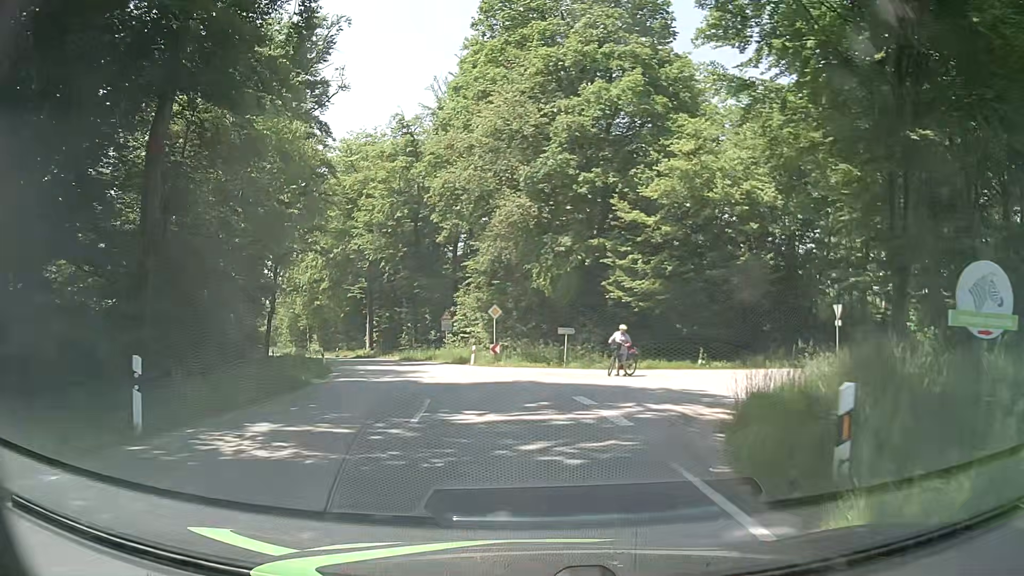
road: tertiary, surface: asphalt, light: Day
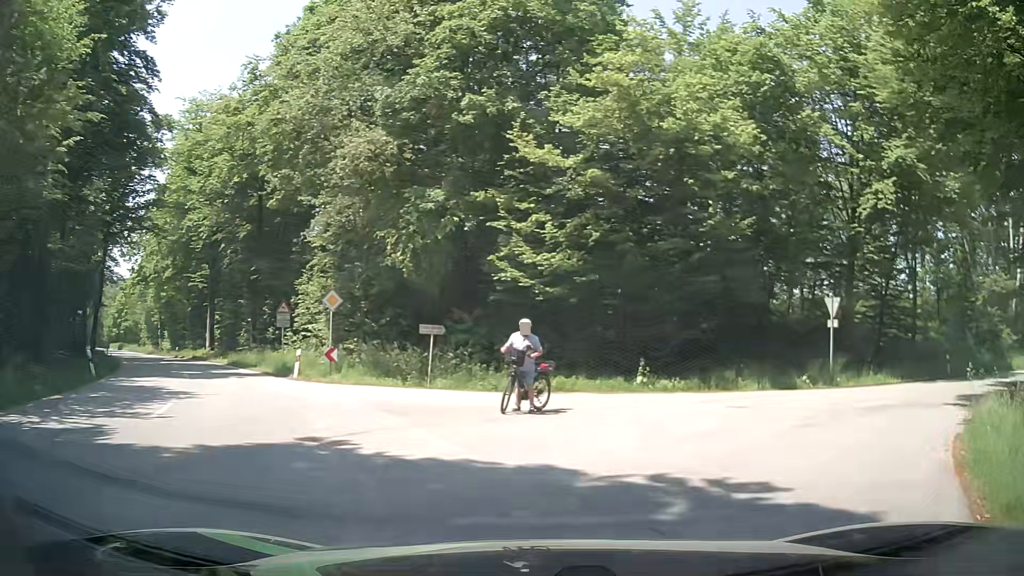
(+0.6, +11.1) m; +10°
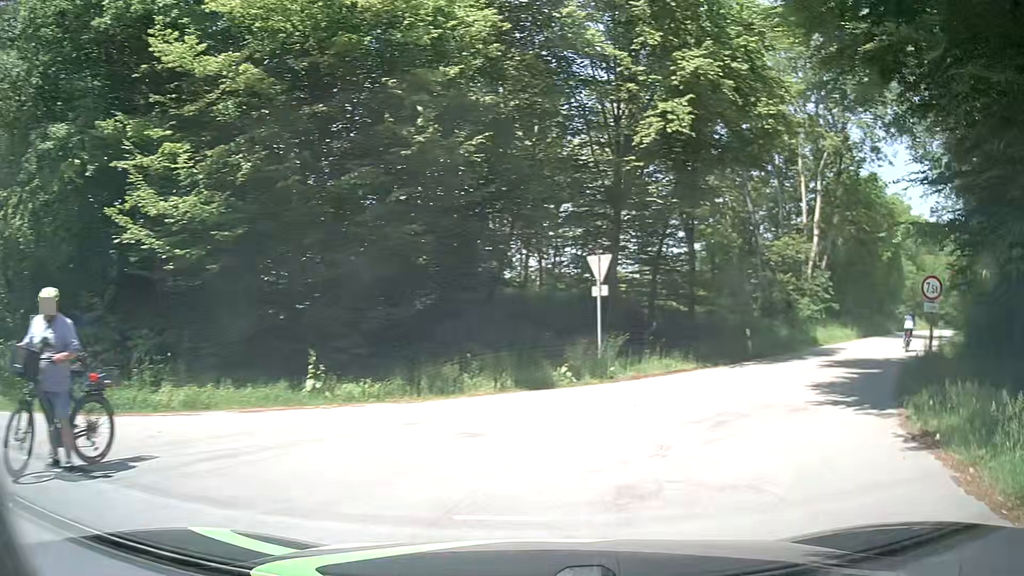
(+1.5, +7.1) m; +21°
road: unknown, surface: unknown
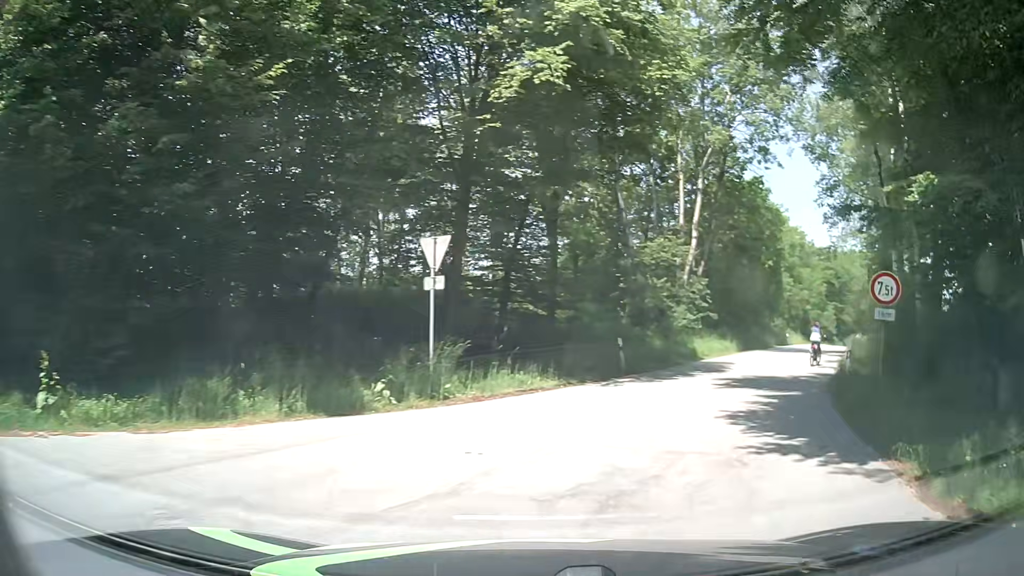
(+0.6, +4.2) m; +14°
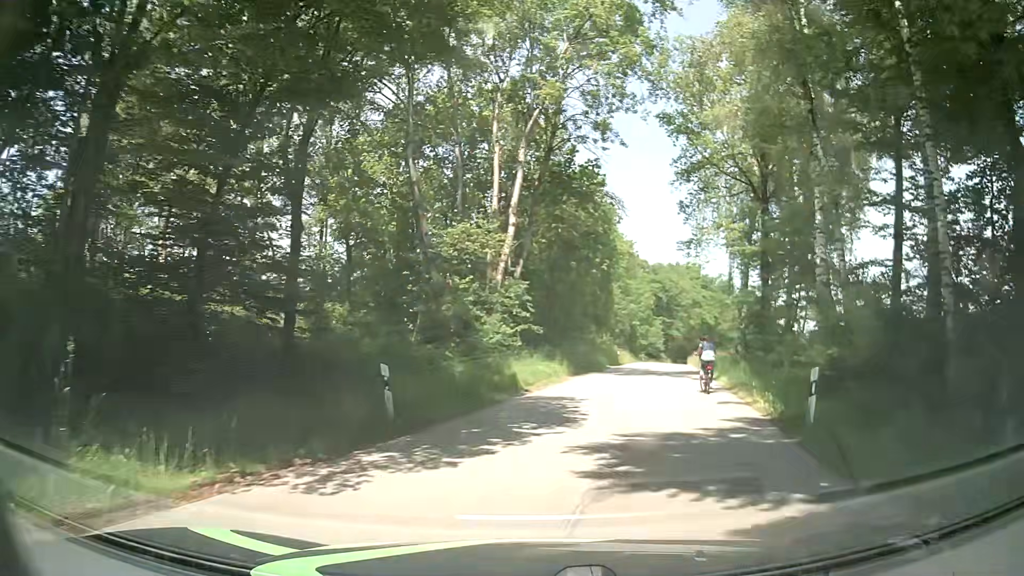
(+1.5, +9.4) m; +17°
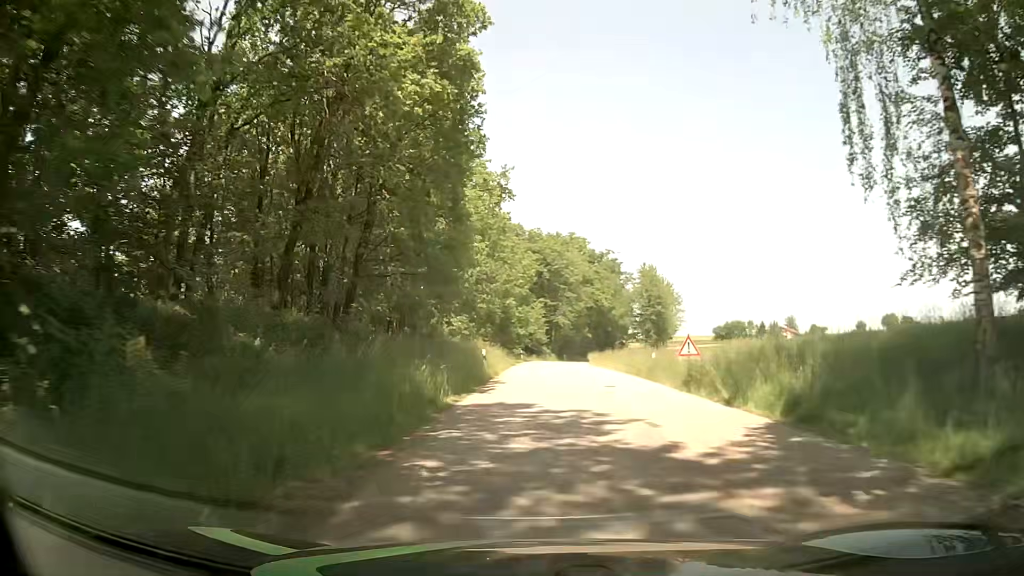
(+3.6, +30.4) m; +12°
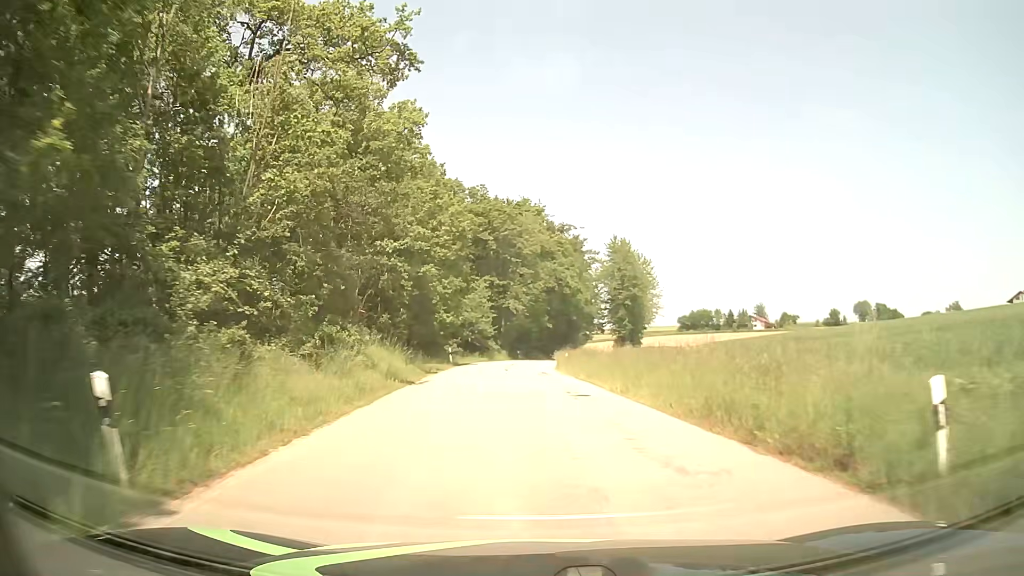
(+1.0, +23.2) m; +4°
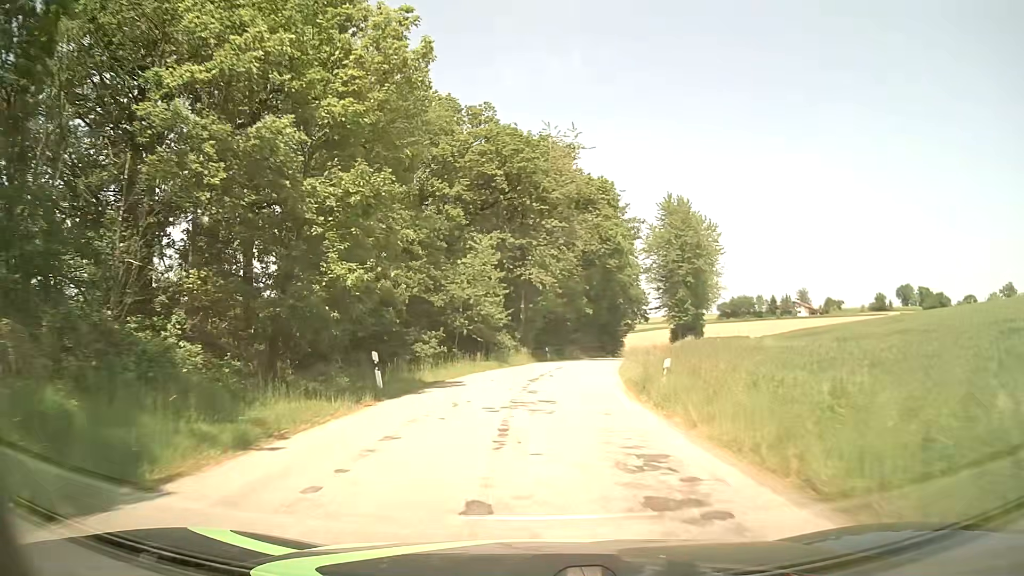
(-0.5, +24.2) m; -2°
(0, +10) (+1, +20) (+1, +30) (+3, +40) (+5, +50) (+7, +59) (+9, +69) (+12, +79) (+14, +88) (+17, +98) m
